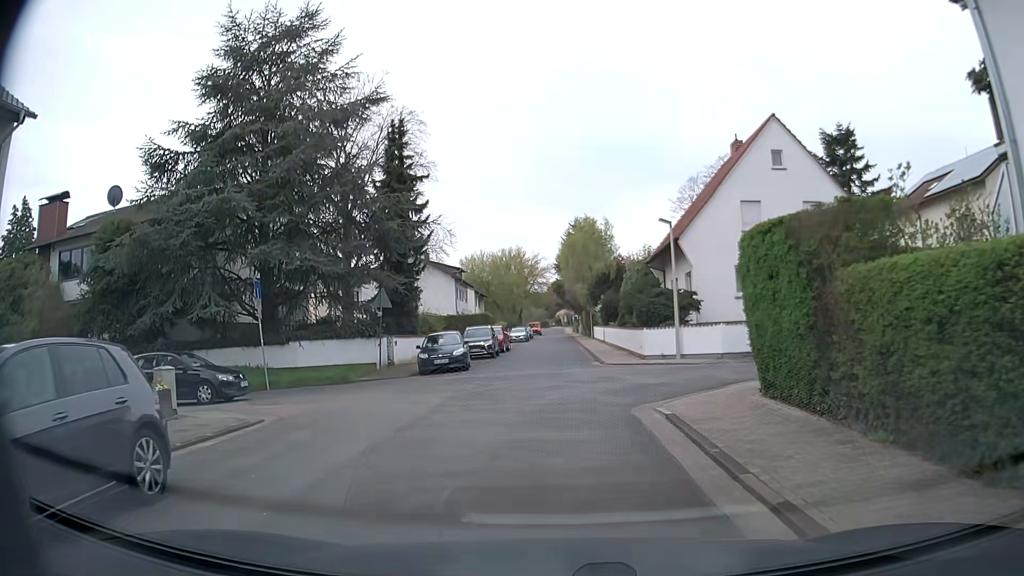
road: residential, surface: asphalt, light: Day
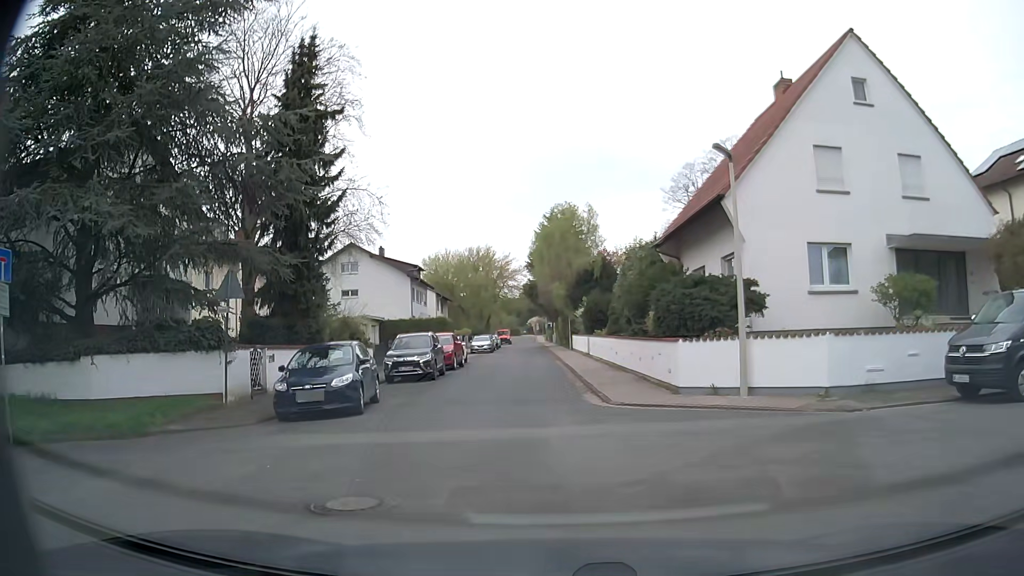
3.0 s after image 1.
(-0.1, +10.9) m; +1°
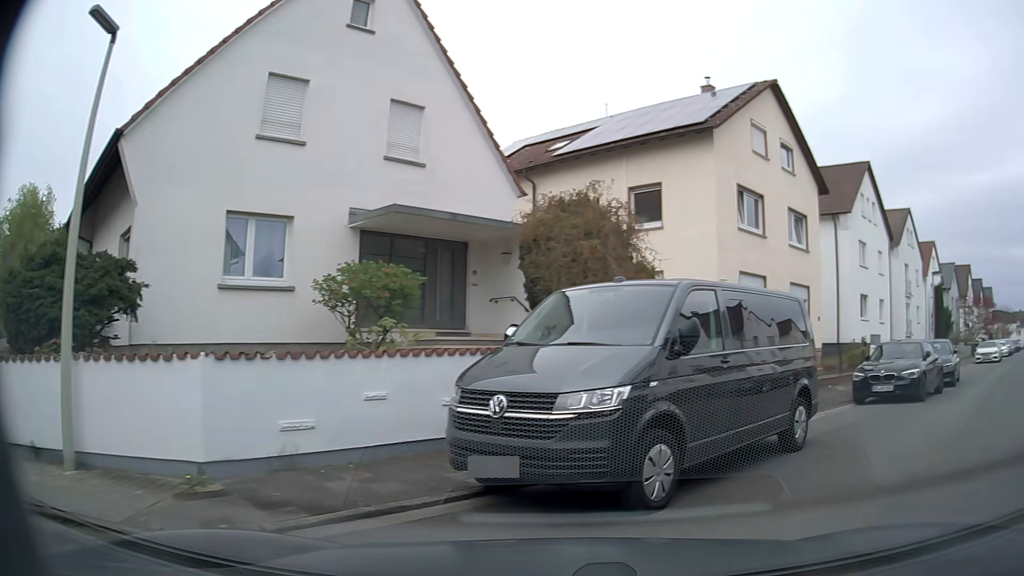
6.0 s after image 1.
(+2.1, +6.5) m; +44°
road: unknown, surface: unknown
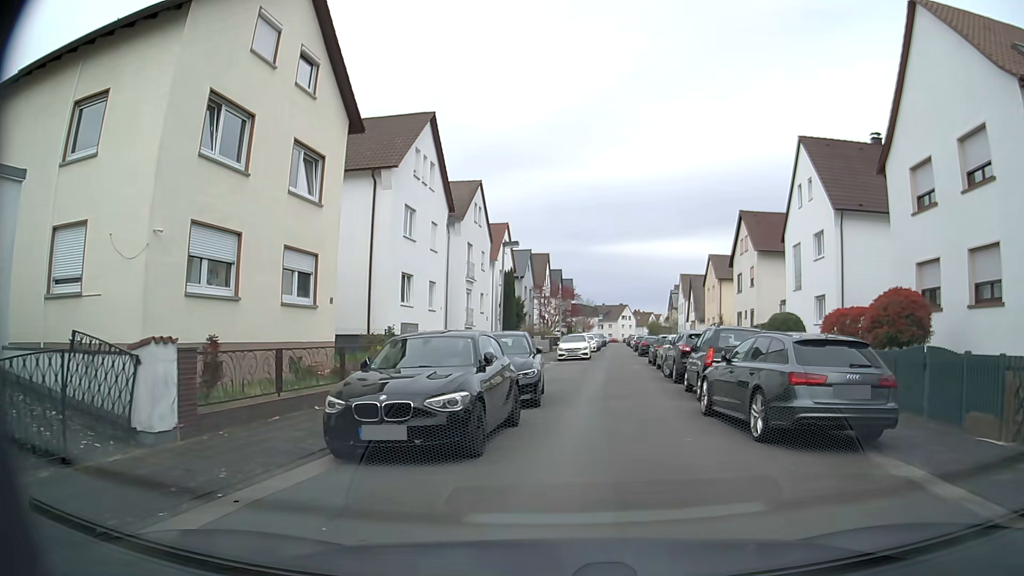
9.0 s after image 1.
(+3.4, +7.3) m; +38°
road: residential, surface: asphalt
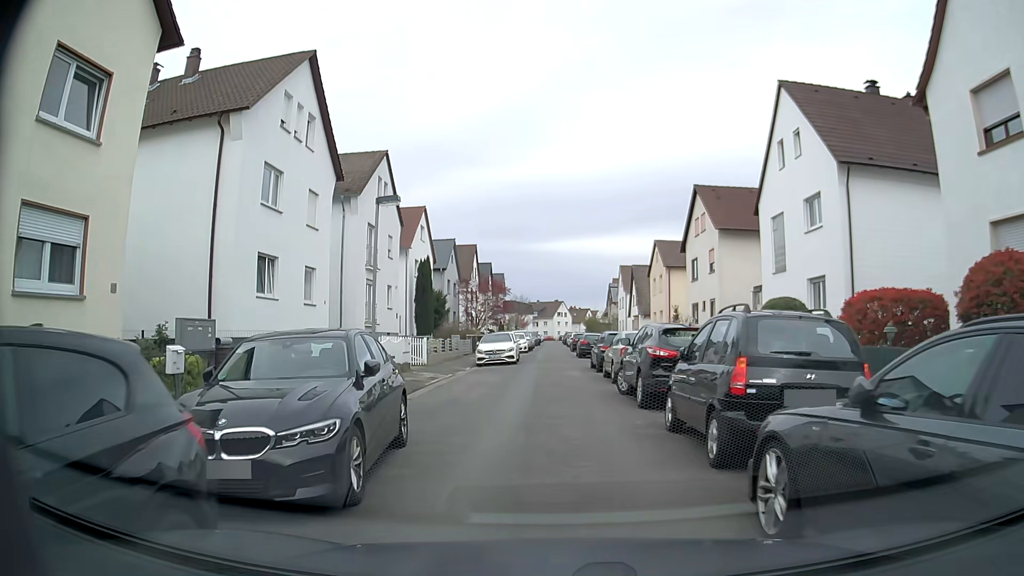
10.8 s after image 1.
(+0.8, +7.7) m; +7°
